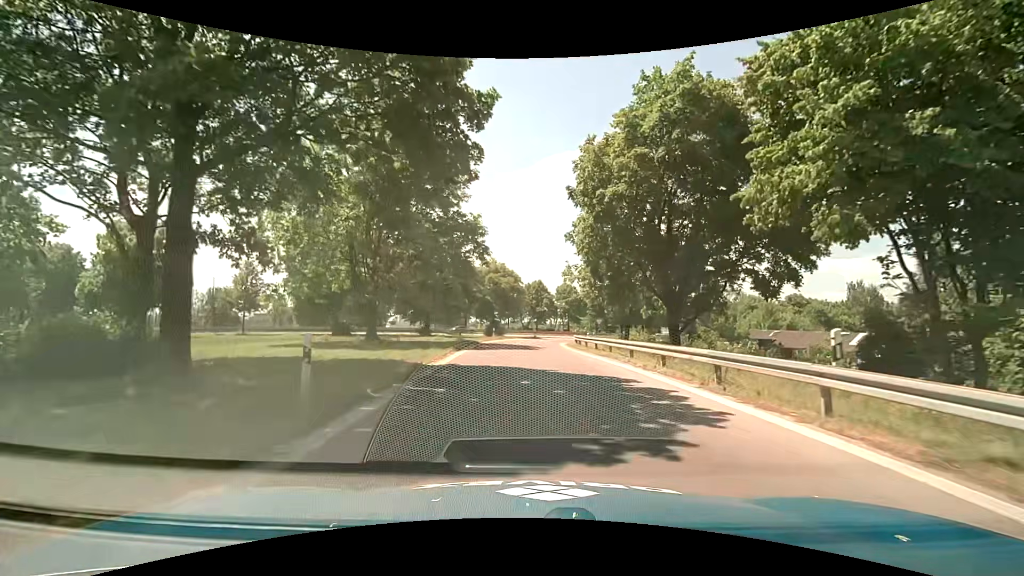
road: motorway_link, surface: asphalt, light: Day
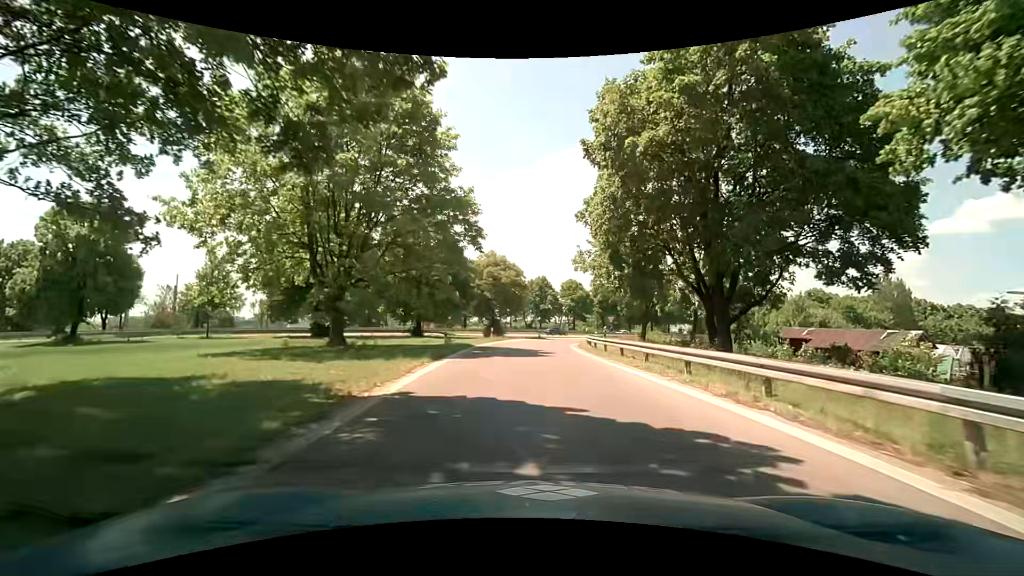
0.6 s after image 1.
(0.0, +6.7) m; 0°
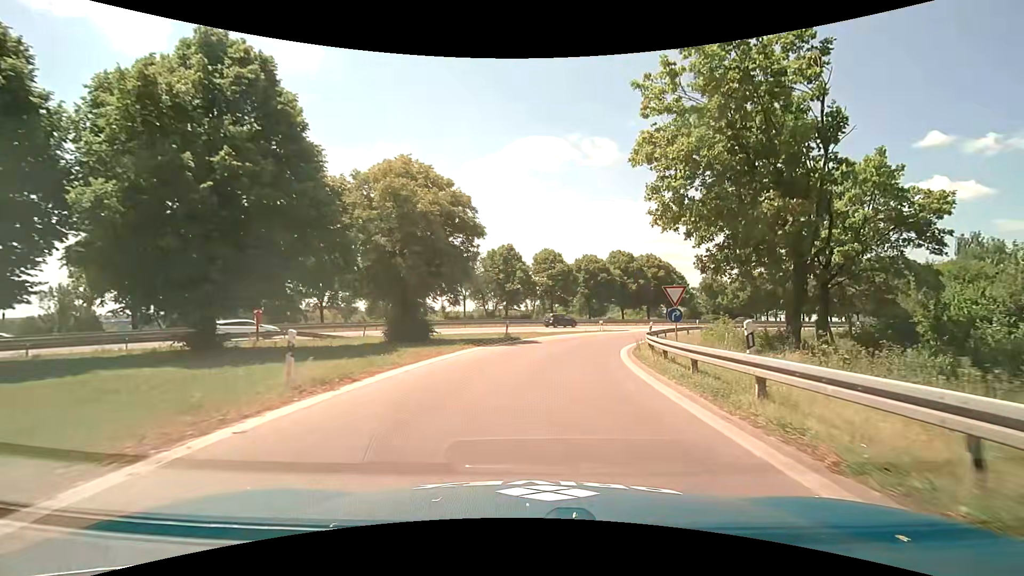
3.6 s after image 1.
(0.0, +33.4) m; +4°
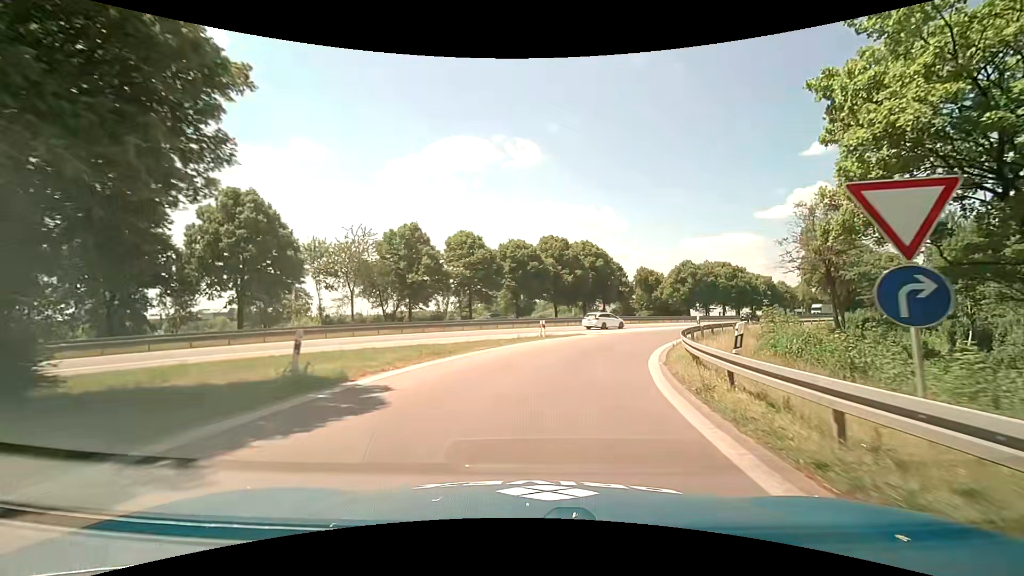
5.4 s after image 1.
(+1.1, +19.3) m; +8°
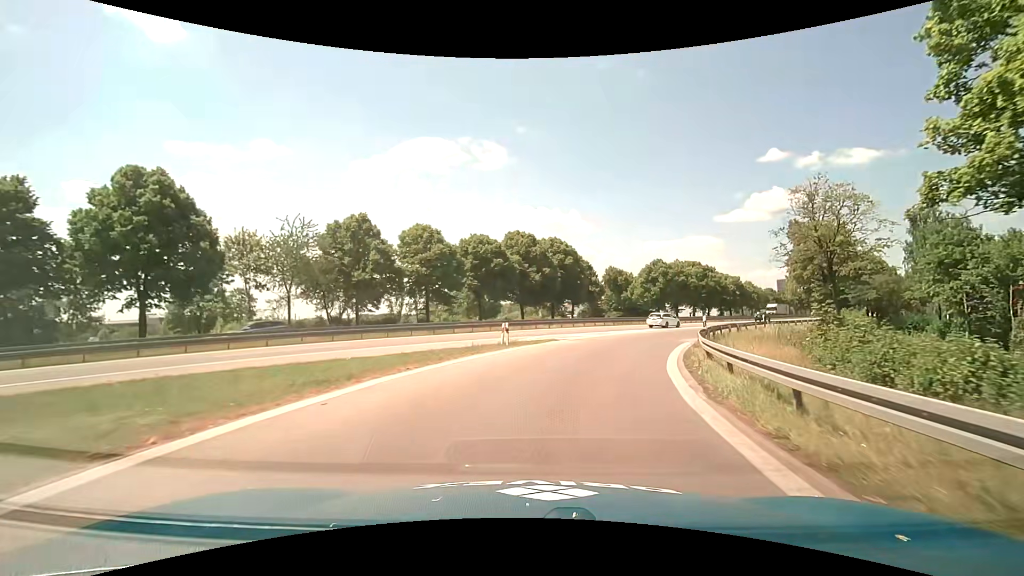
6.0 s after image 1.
(+0.2, +6.7) m; +4°
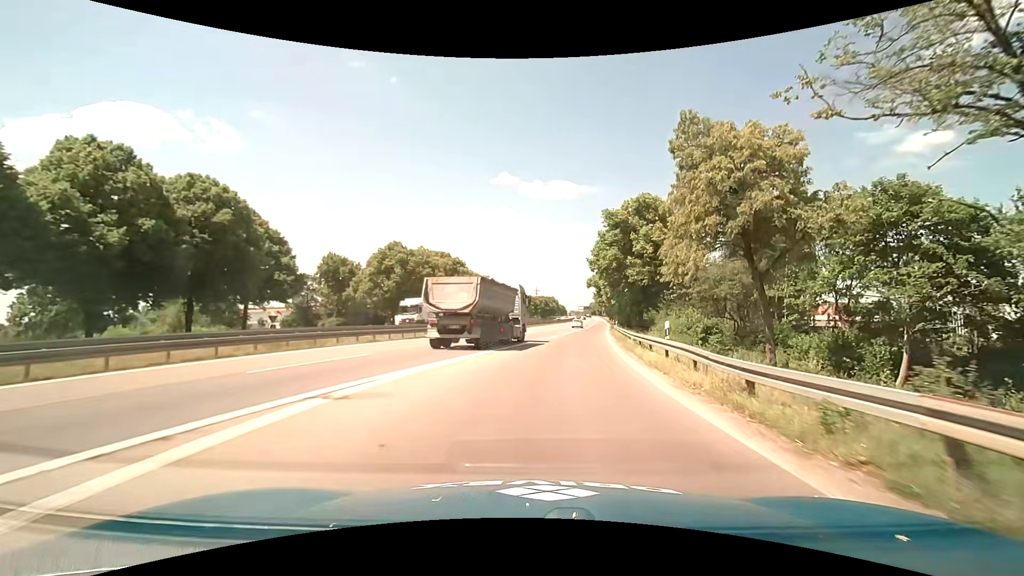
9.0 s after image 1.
(+8.4, +35.1) m; +29°
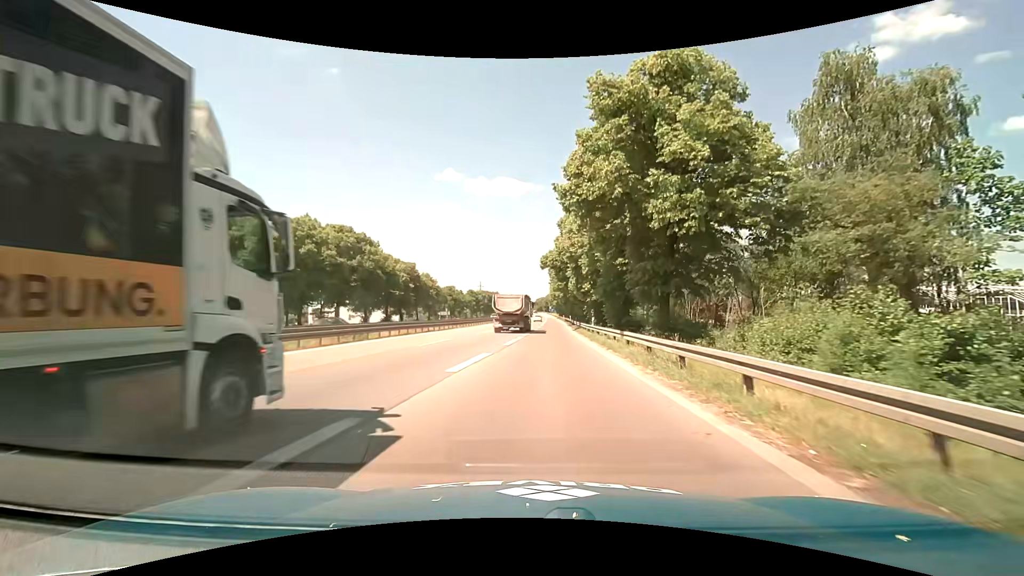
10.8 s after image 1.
(+1.8, +24.4) m; +7°
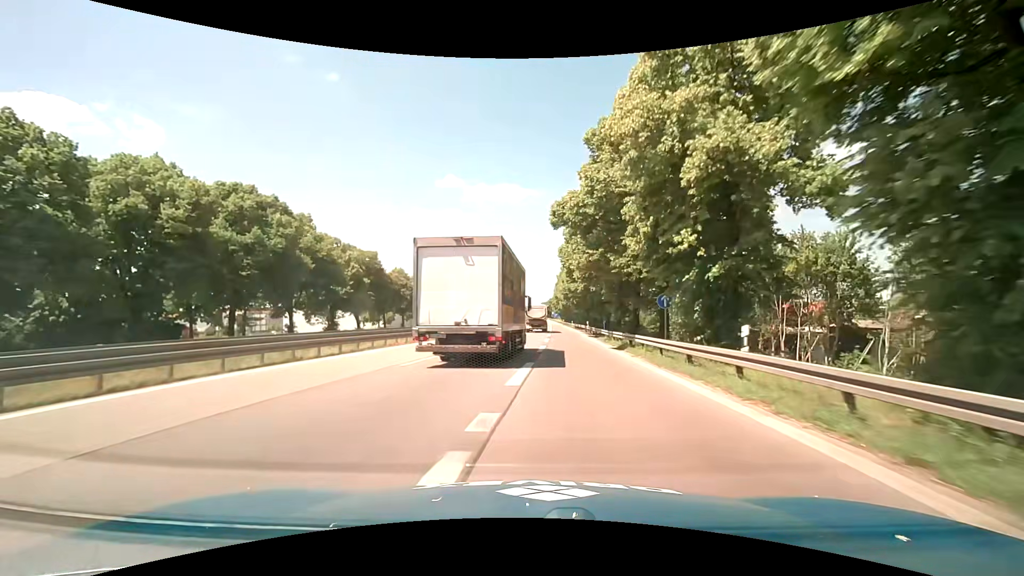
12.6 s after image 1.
(0.0, +25.8) m; -1°
(0, +10) (0, +20) (0, +30) (+1, +40) (+1, +50) (+2, +60) (+2, +70) (+2, +80) (+3, +90) (+3, +100) m
